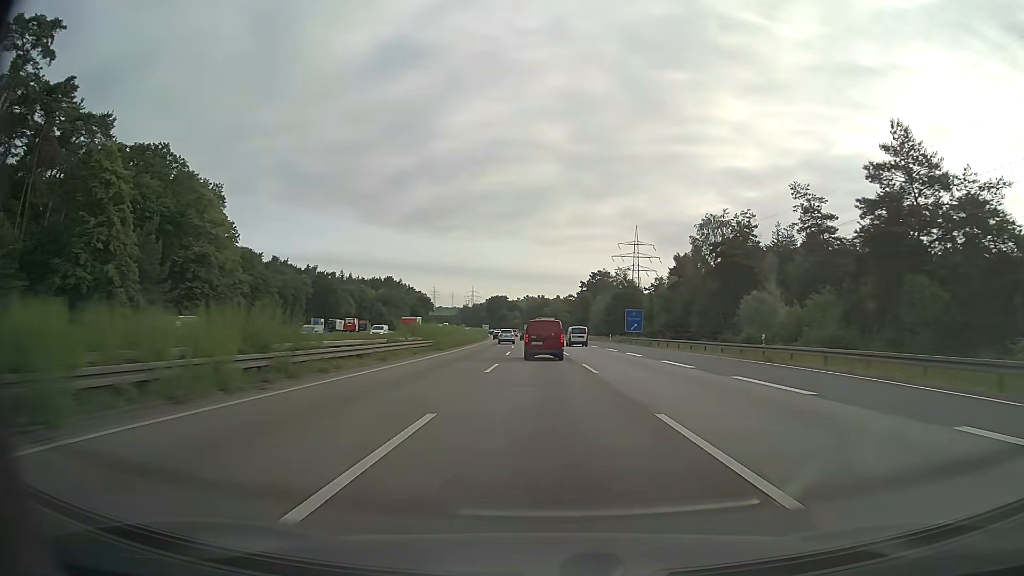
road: motorway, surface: asphalt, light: Day
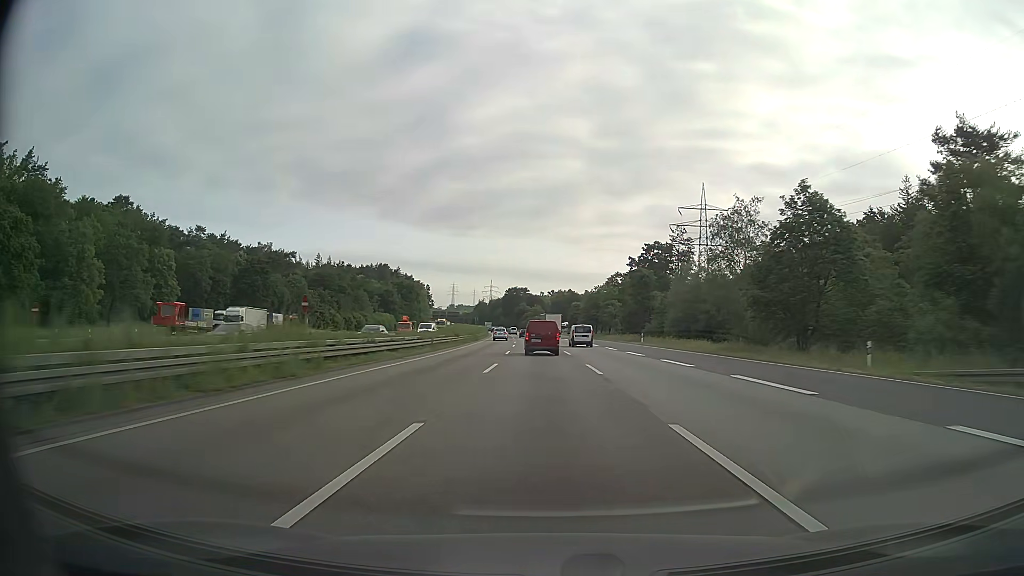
(-1.6, +72.1) m; -2°
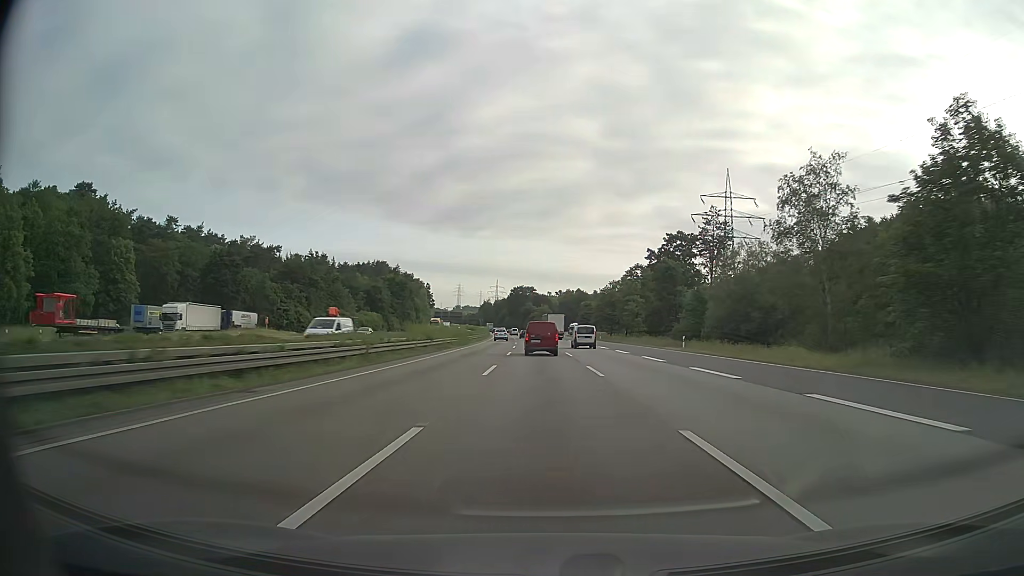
(-0.1, +18.1) m; -1°
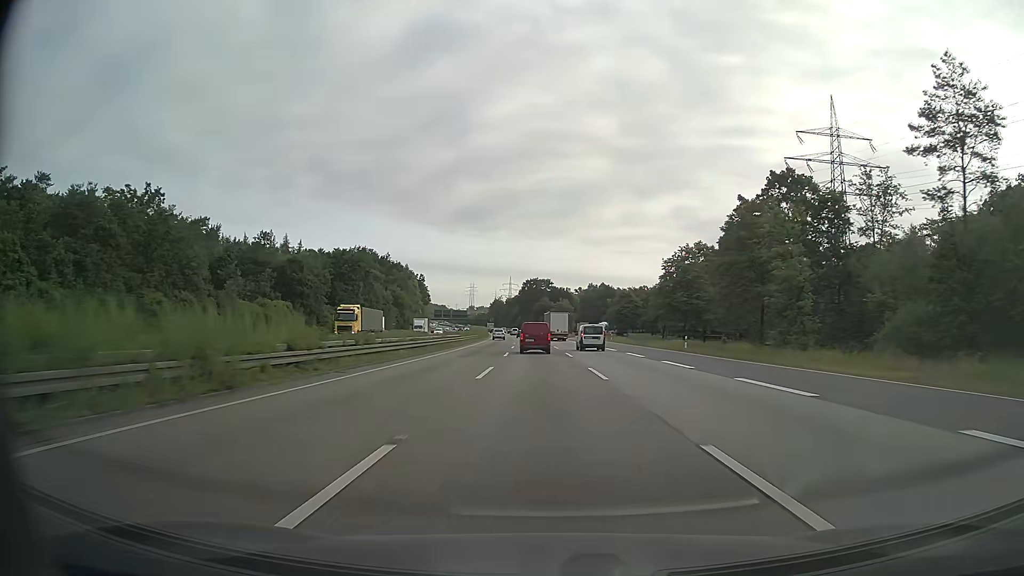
(-0.7, +54.5) m; -1°
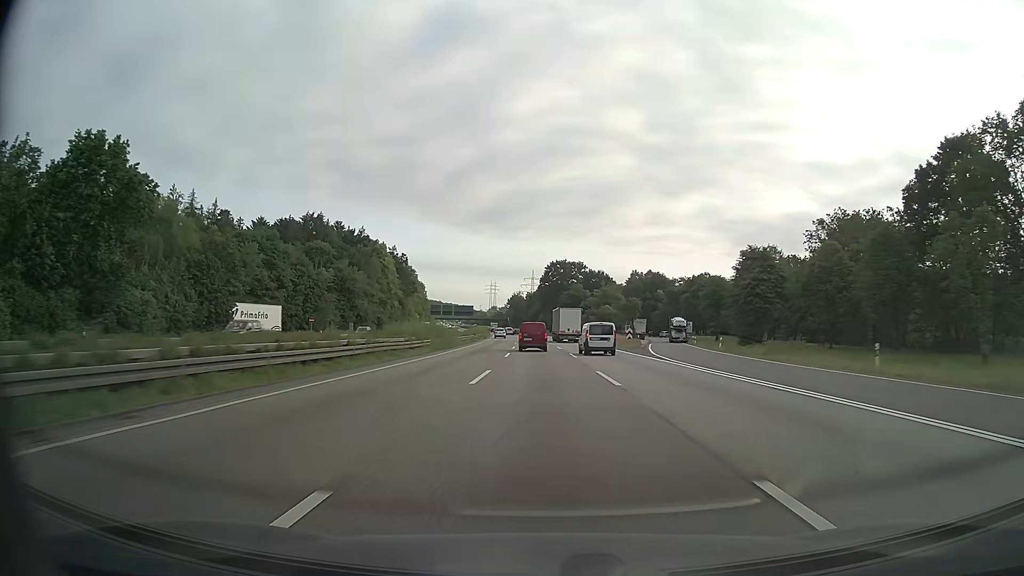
(-1.4, +73.1) m; -2°
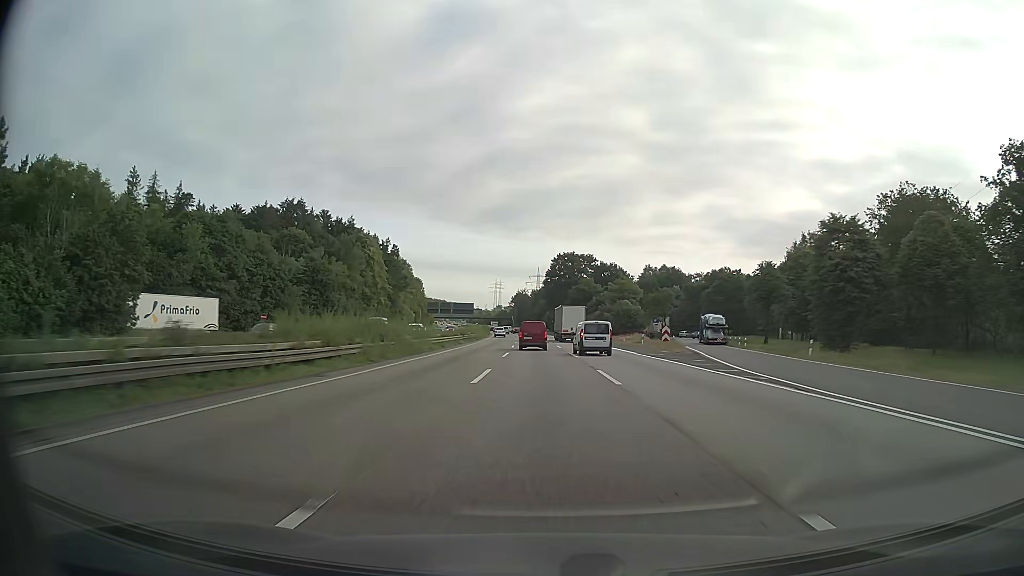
(-0.1, +18.3) m; 0°
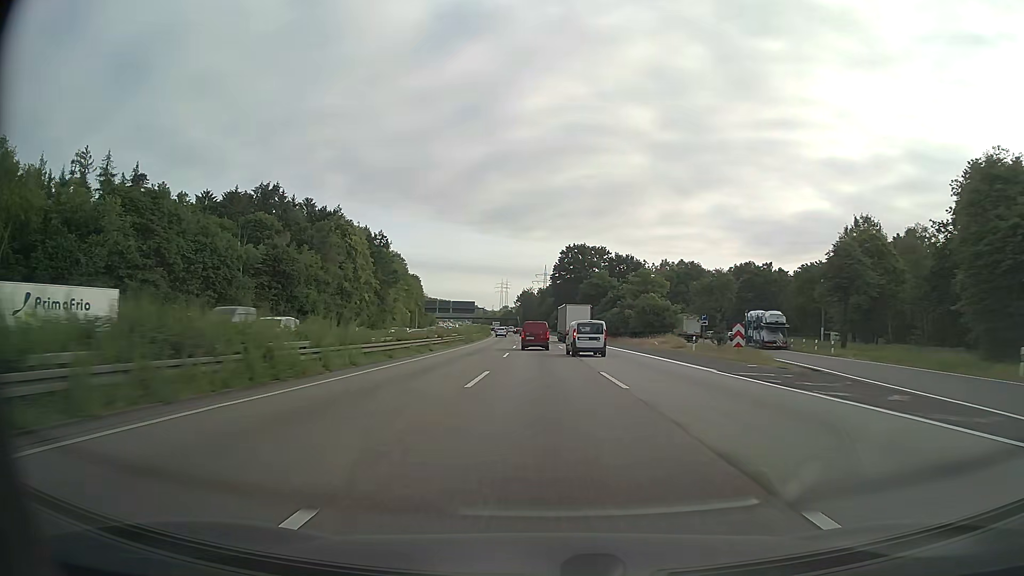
(-0.1, +18.3) m; -1°
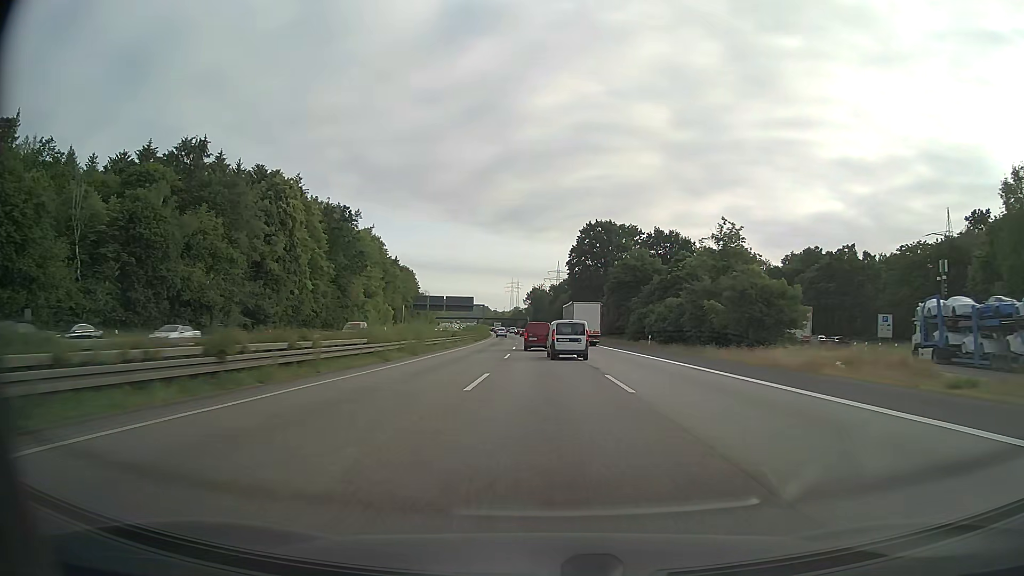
(-0.4, +36.4) m; -1°
(0, +10) (0, +20) (0, +30) (0, +40) (-1, +50) (-1, +60) (-1, +70) (-2, +80) (-2, +90) (-2, +100) m
